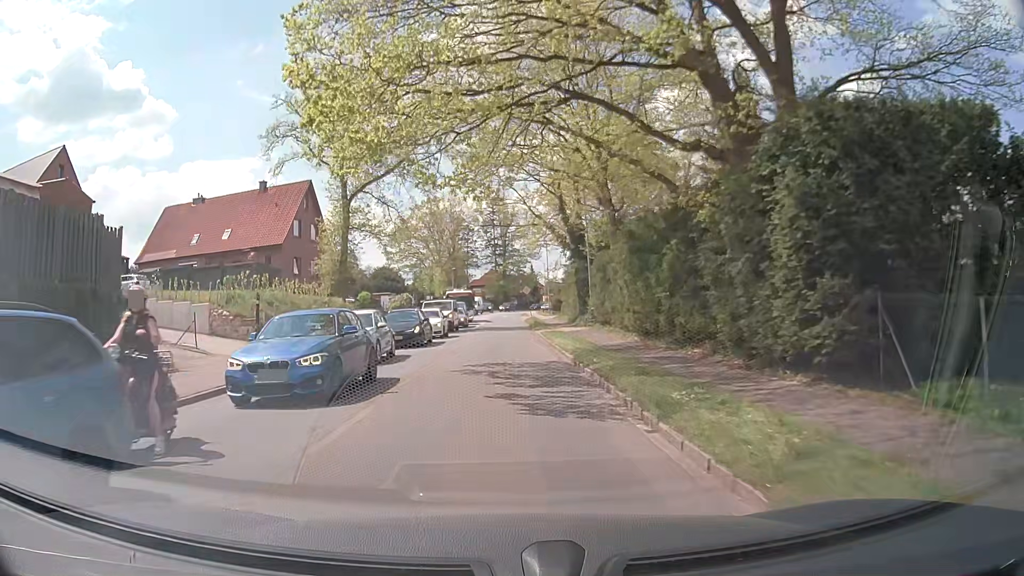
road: tertiary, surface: asphalt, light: Day
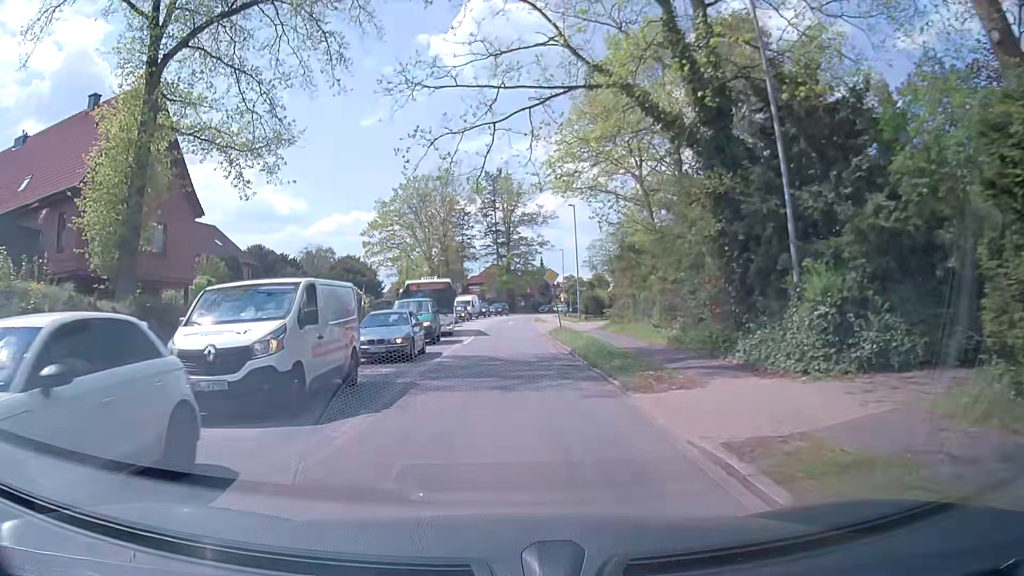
(-0.2, +28.3) m; -1°
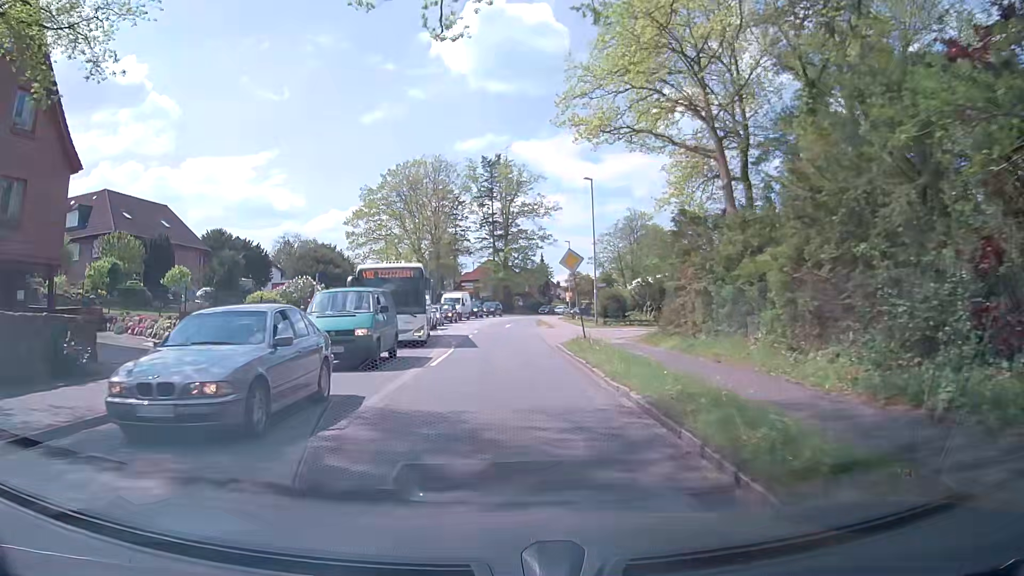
(0.0, +11.1) m; 0°
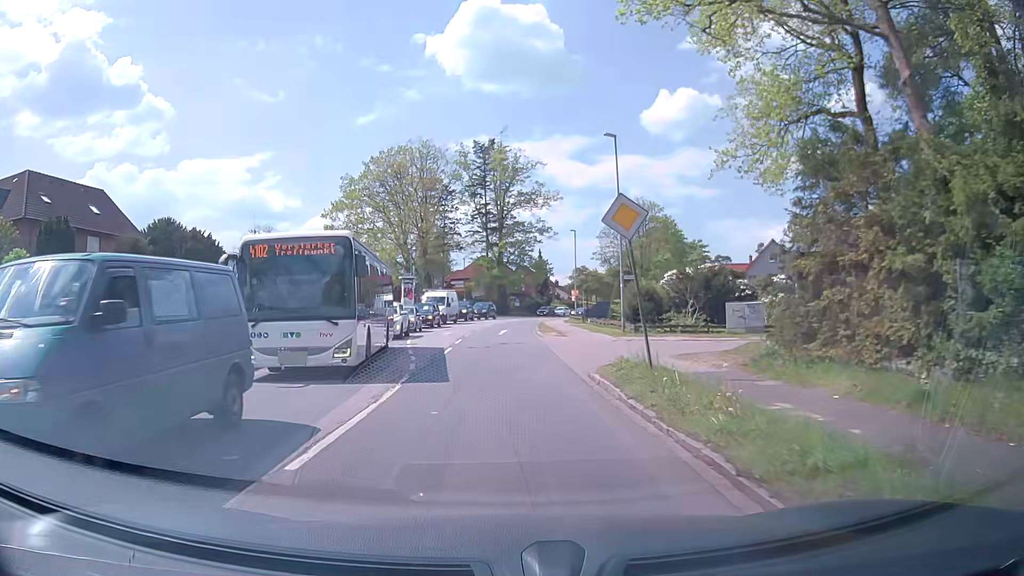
(+0.2, +10.5) m; 0°
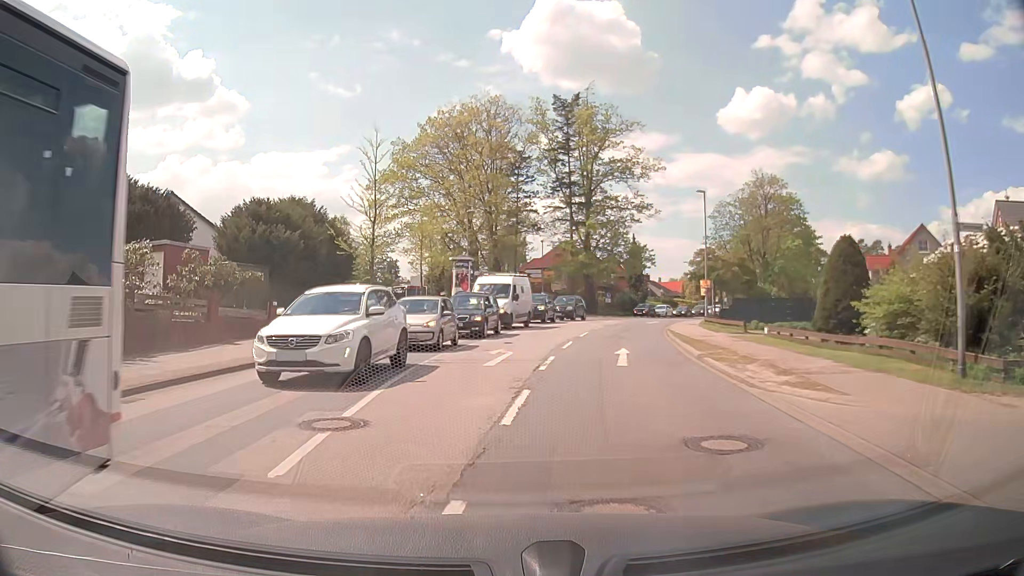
(-0.4, +19.2) m; -6°
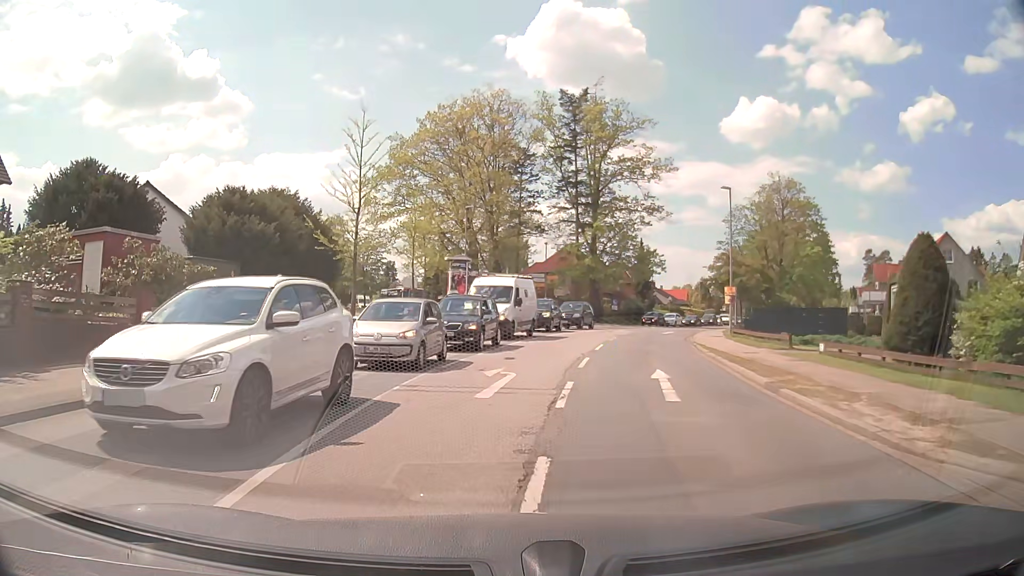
(0.0, +4.3) m; +1°
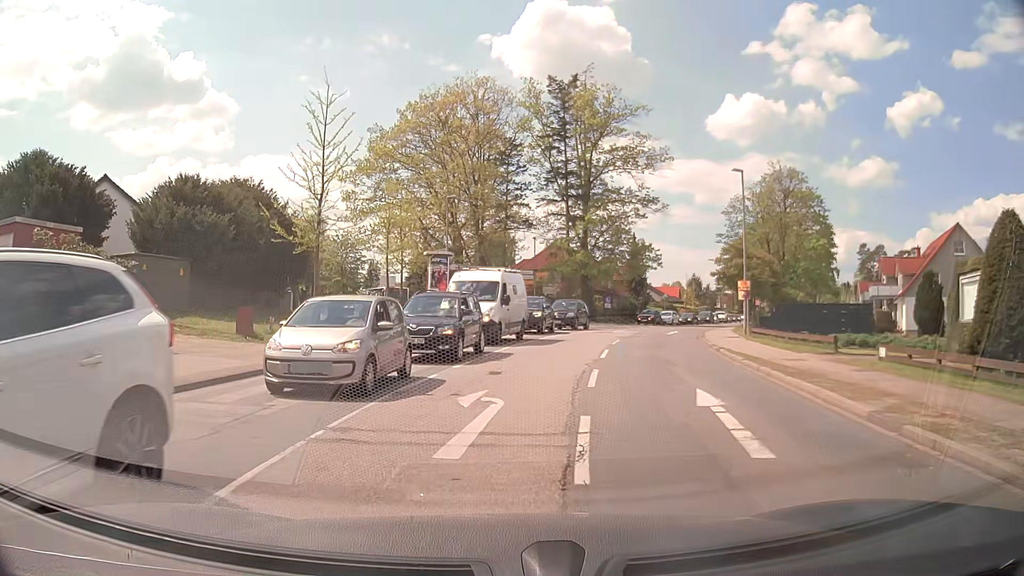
(0.0, +4.0) m; +1°
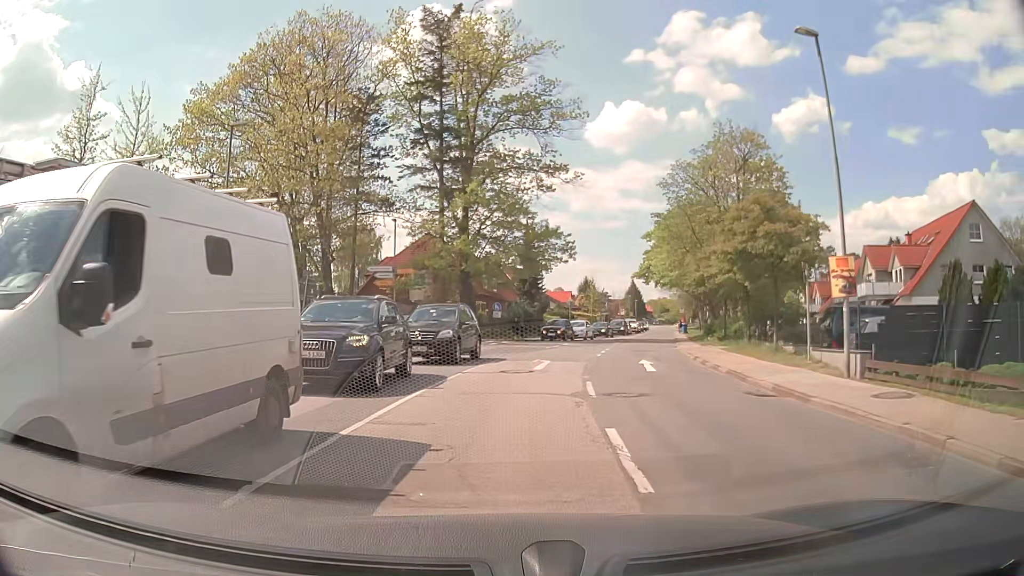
(+1.4, +18.3) m; +11°
